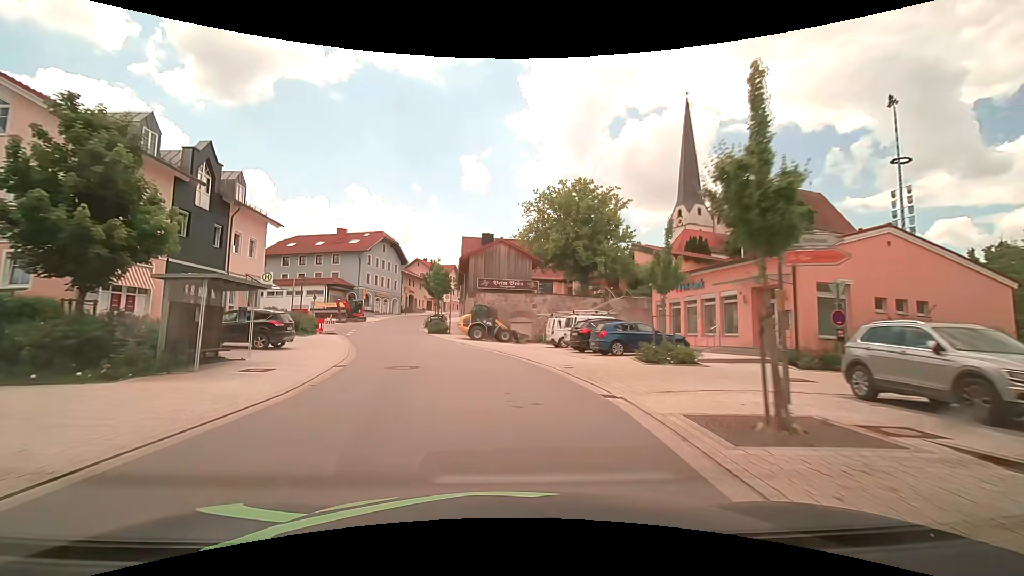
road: tertiary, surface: asphalt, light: Day
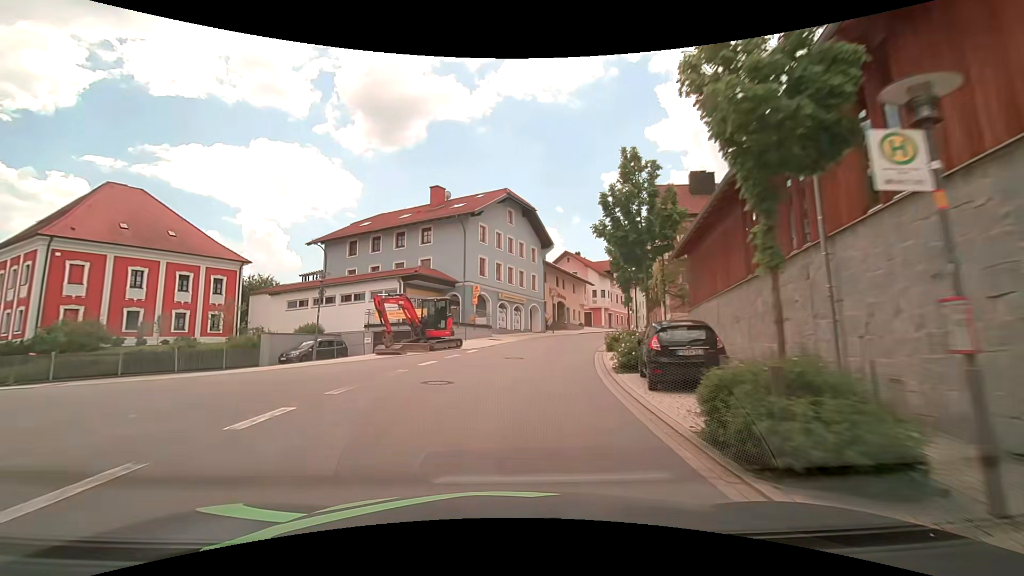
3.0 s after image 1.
(-7.2, +36.1) m; -18°
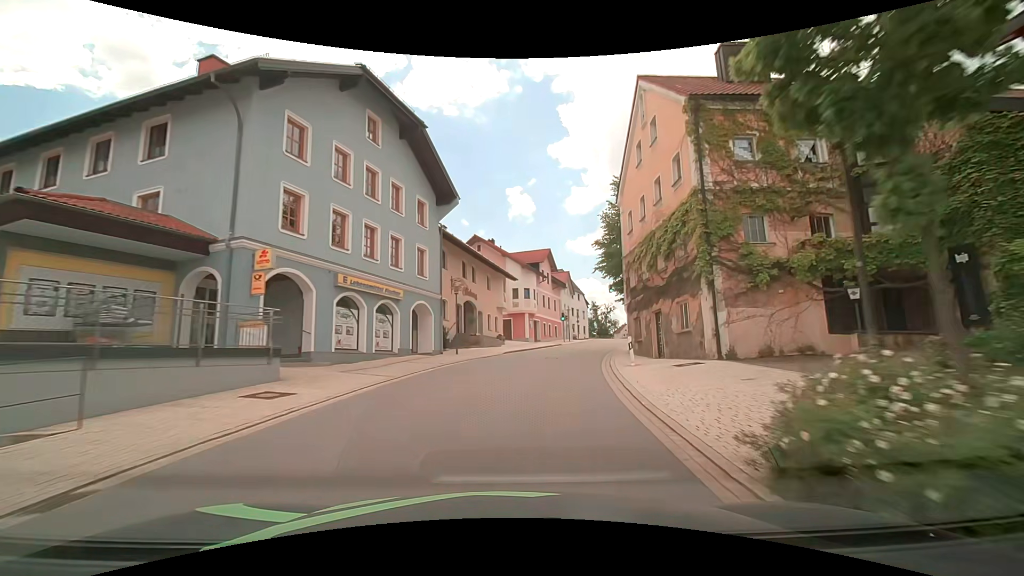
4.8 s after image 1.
(+1.7, +21.9) m; +11°
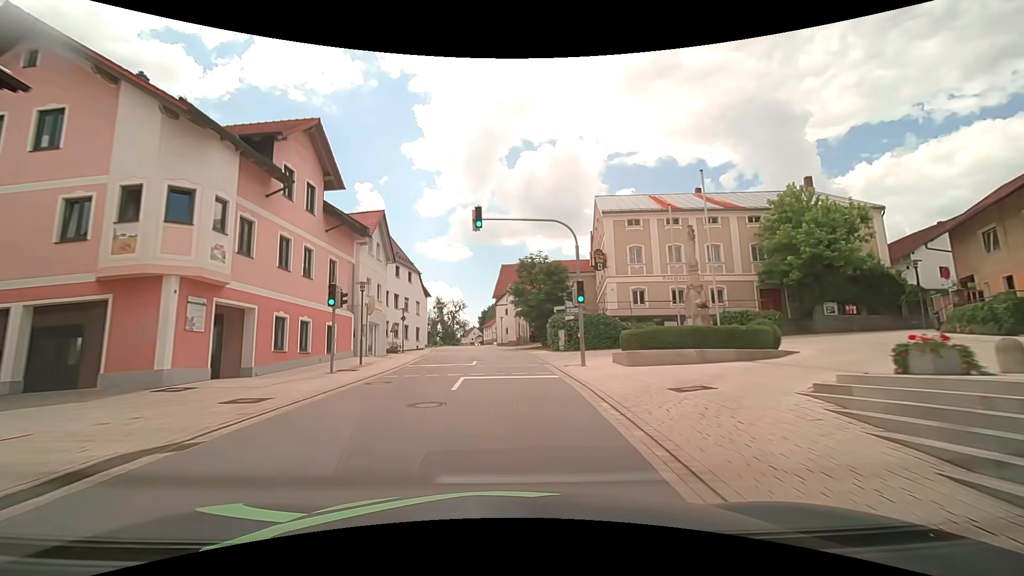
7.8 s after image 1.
(+6.5, +36.5) m; +18°
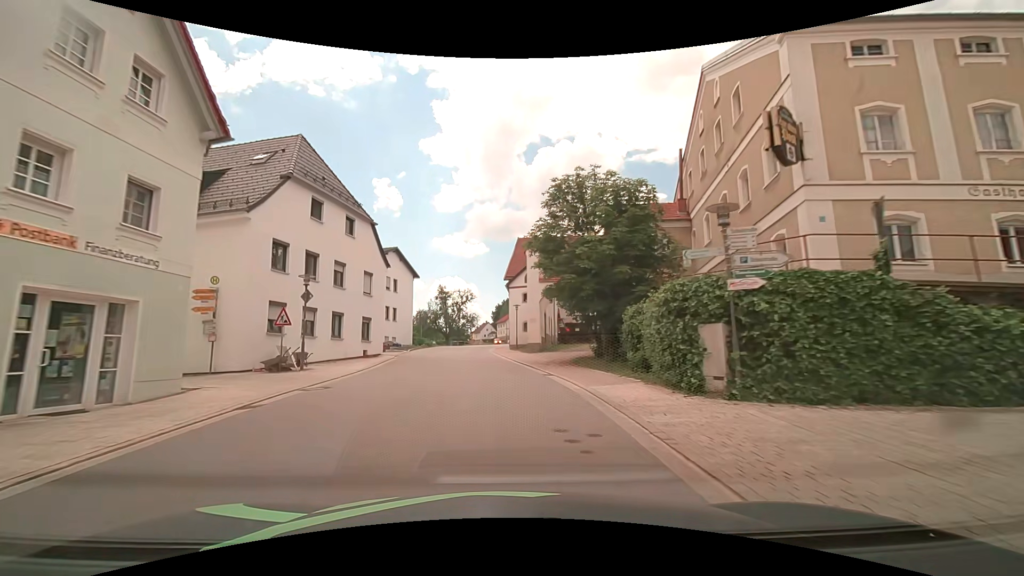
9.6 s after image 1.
(-0.3, +22.9) m; -2°
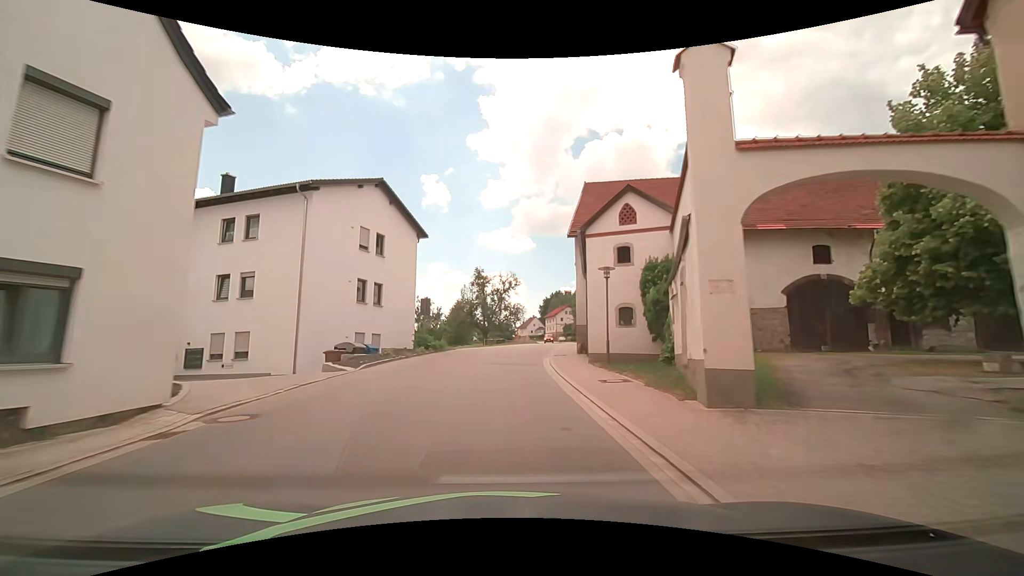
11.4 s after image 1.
(-1.2, +22.9) m; -5°
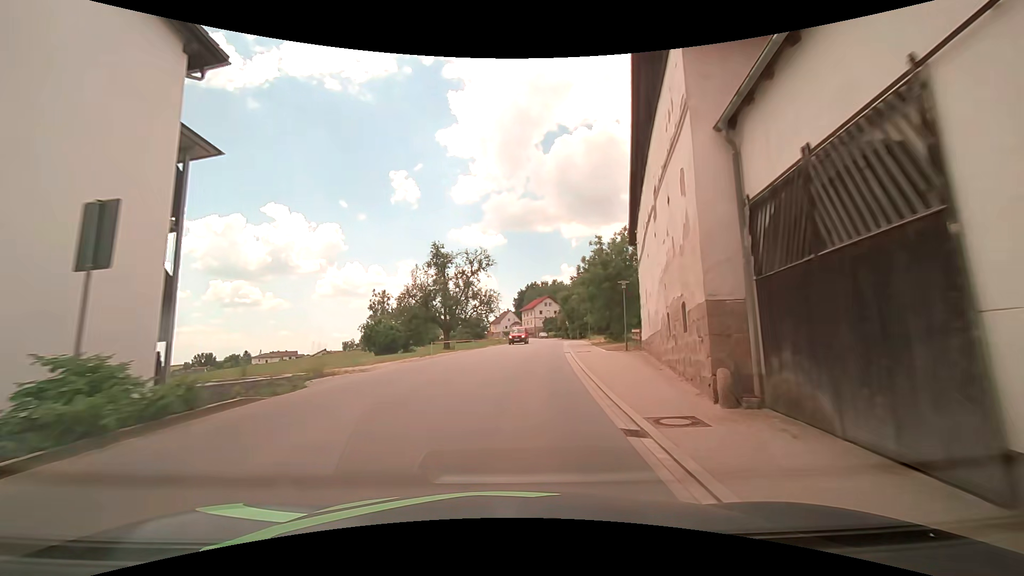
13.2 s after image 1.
(+0.1, +23.0) m; +2°
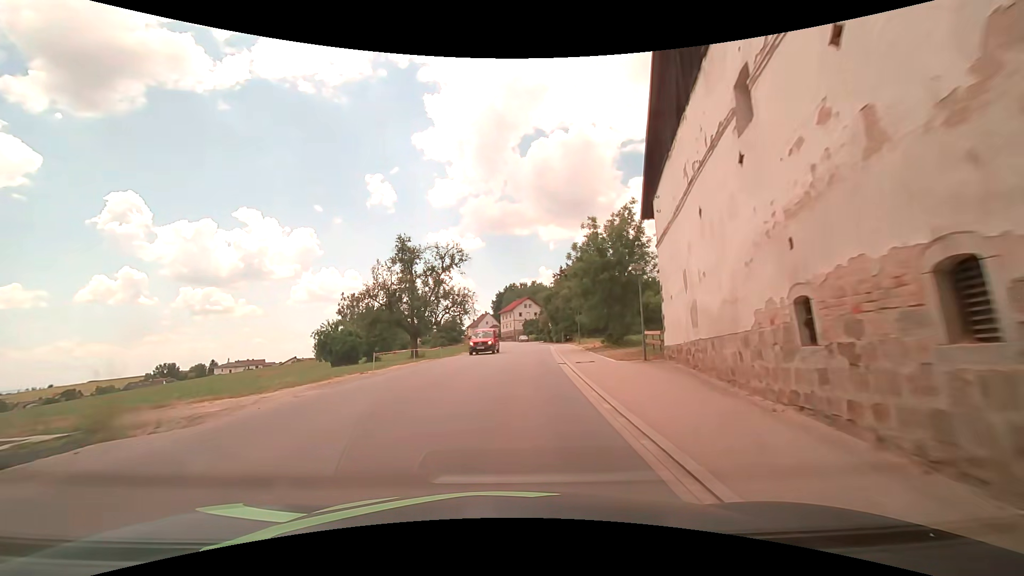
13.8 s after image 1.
(+0.3, +7.7) m; +4°
(0, +10) (0, +20) (+1, +30) (+1, +40) (+2, +50) (+2, +60) (+2, +70) (+2, +80) (+2, +90) (+1, +100) m
